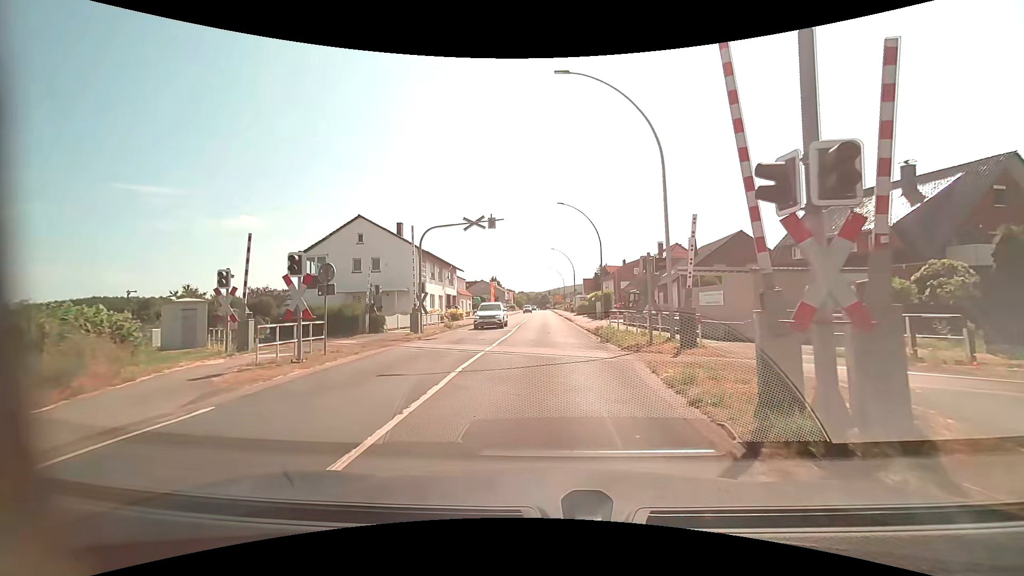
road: primary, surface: asphalt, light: Day
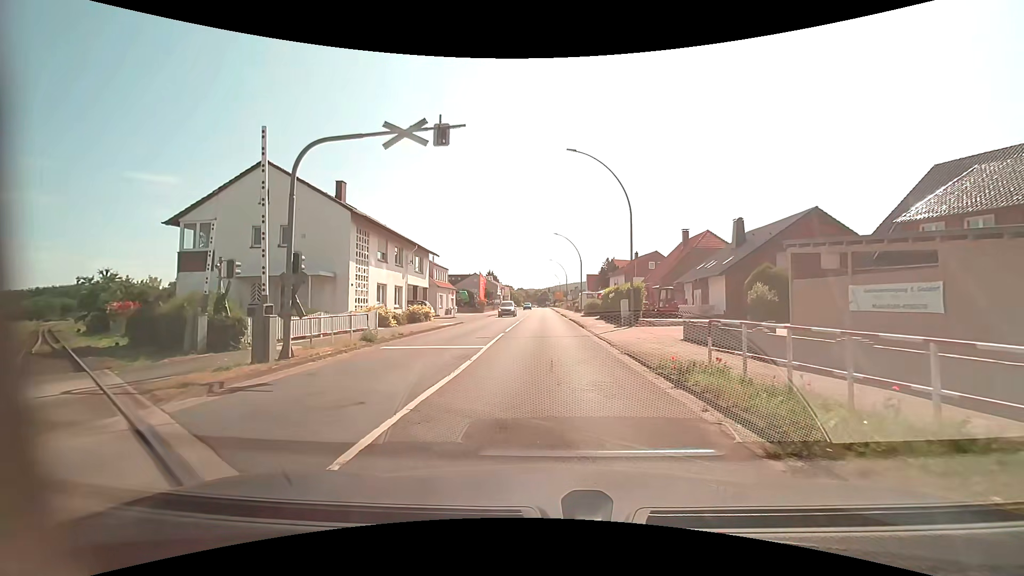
(0.0, +13.9) m; +1°
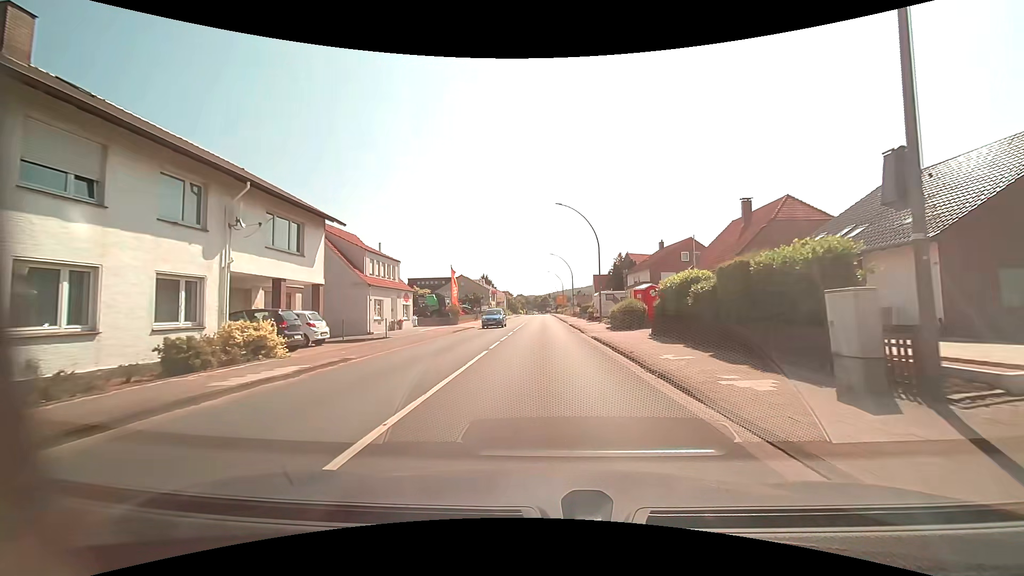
(-0.3, +21.3) m; -1°
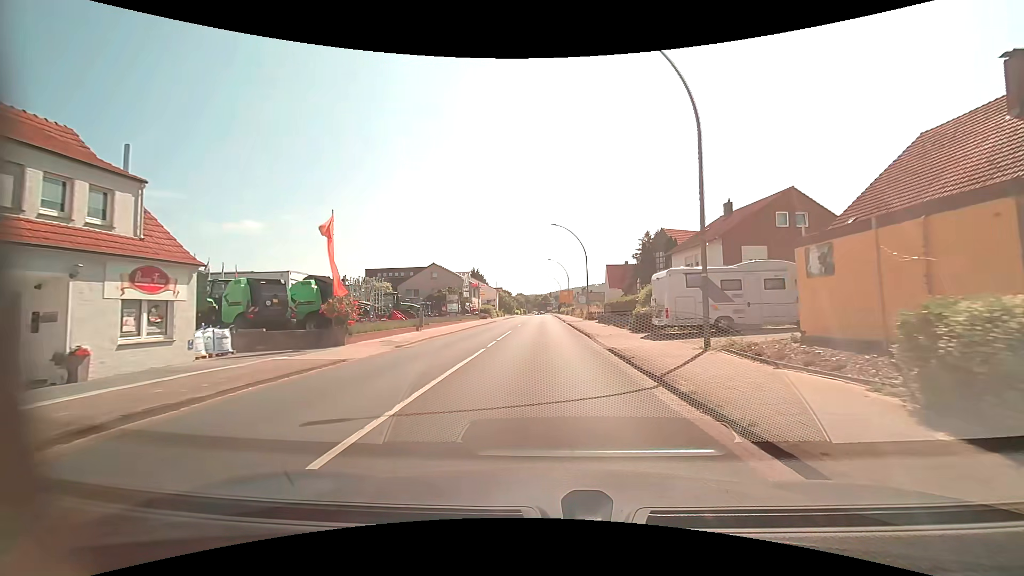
(+0.1, +27.2) m; 0°
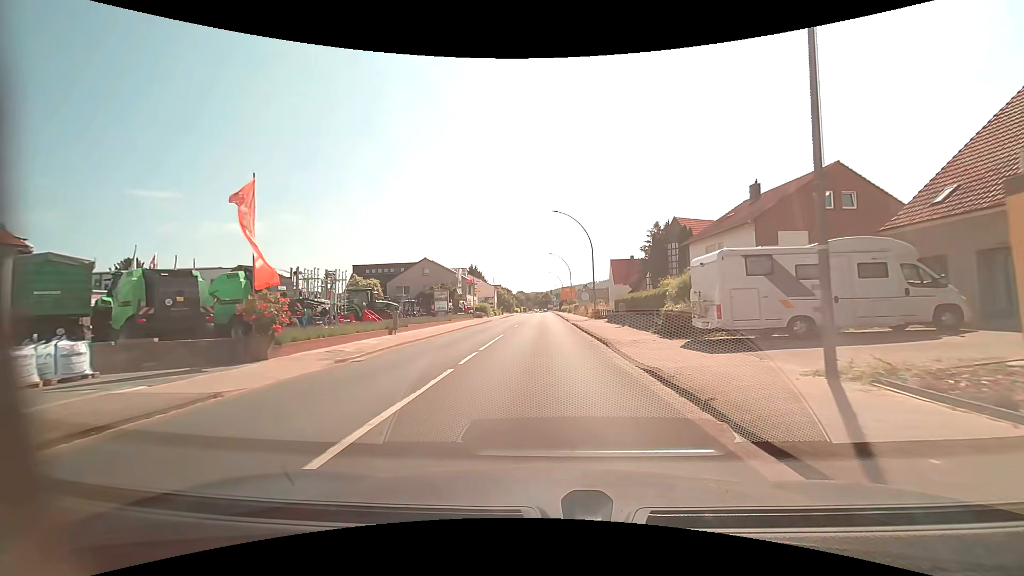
(0.0, +5.9) m; 0°
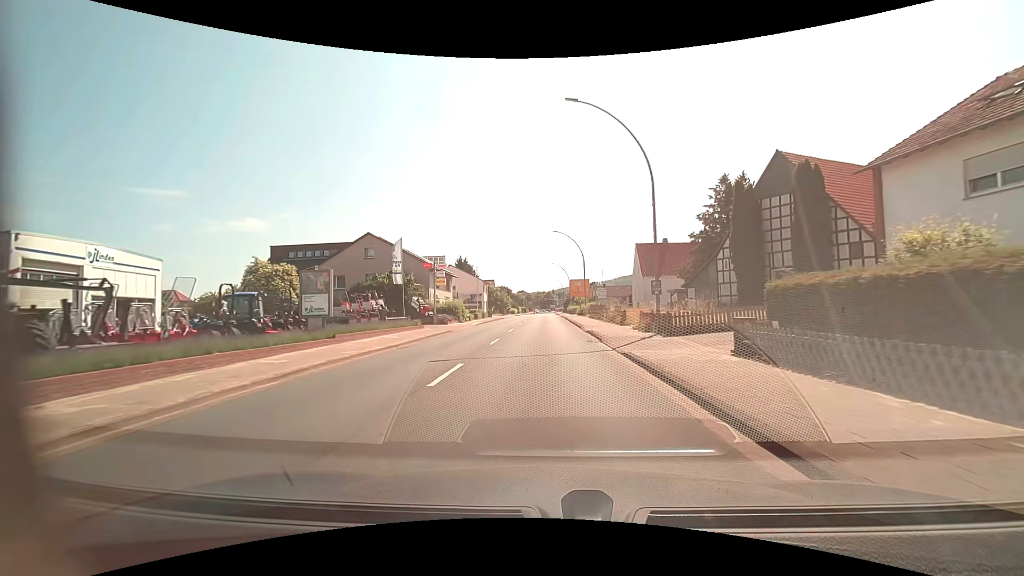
(-0.1, +24.8) m; 0°
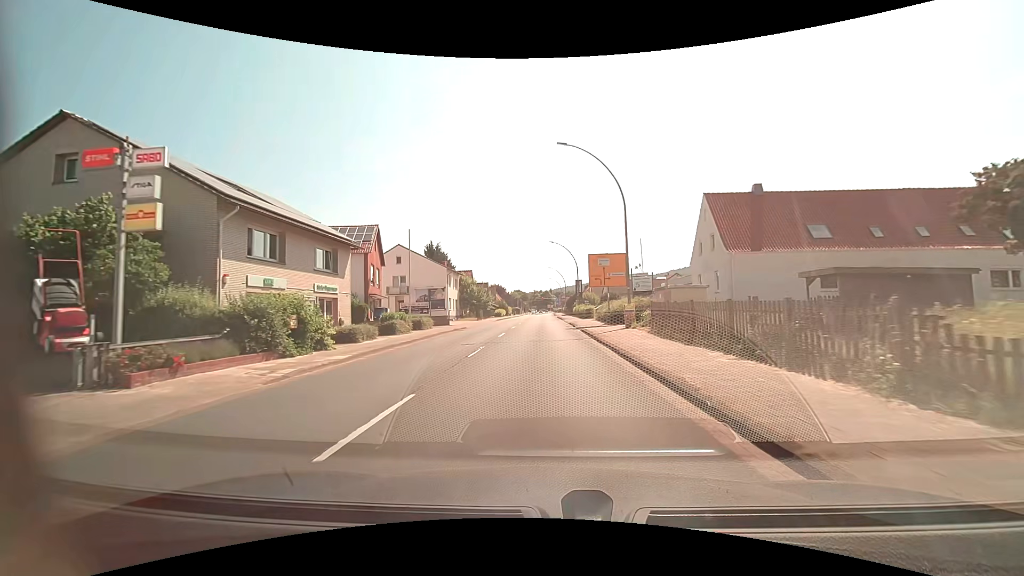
(+0.1, +31.6) m; 0°
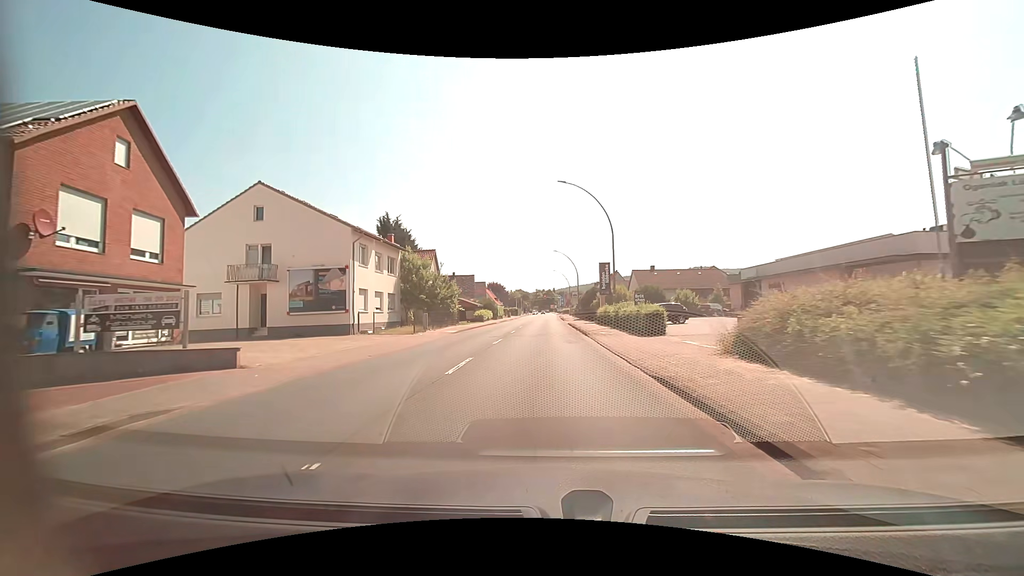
(-0.1, +30.8) m; 0°
(0, +10) (0, +20) (0, +30) (0, +40) (0, +50) (0, +60) (0, +70) (0, +80) (-1, +90) (-1, +100) m
